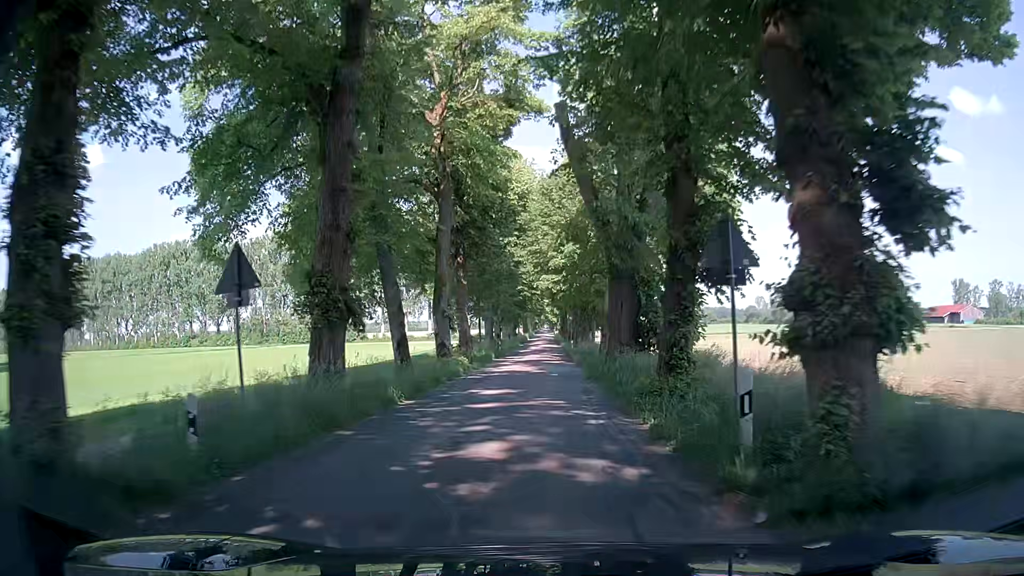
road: tertiary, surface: asphalt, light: Day
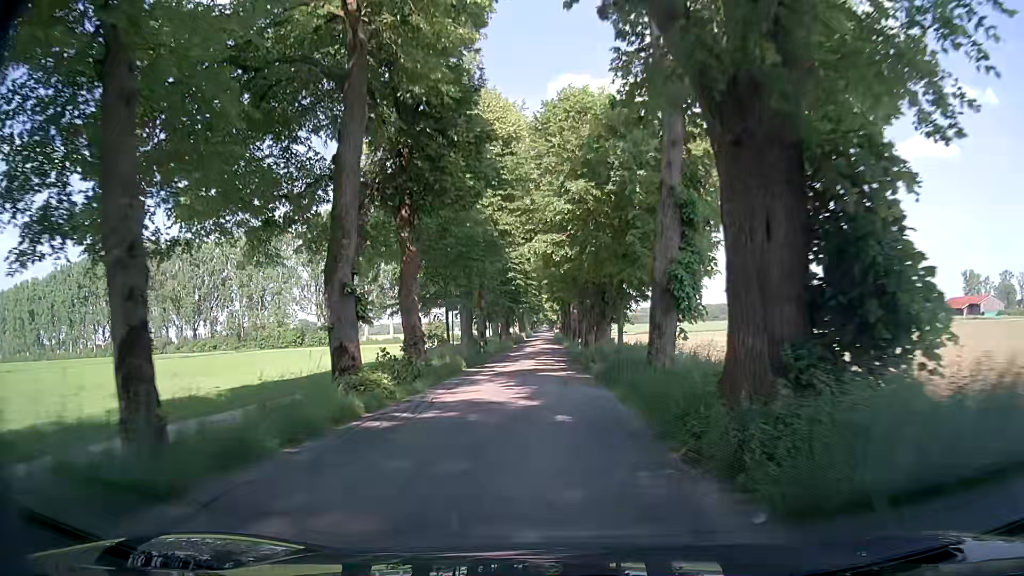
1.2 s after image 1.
(+0.3, +15.6) m; +1°
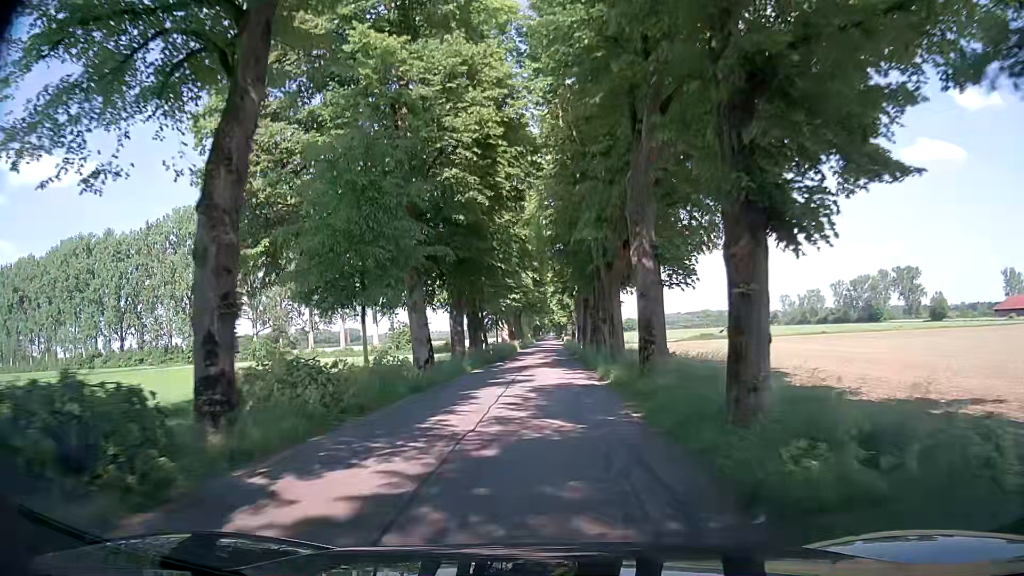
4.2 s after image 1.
(-0.1, +42.5) m; 0°
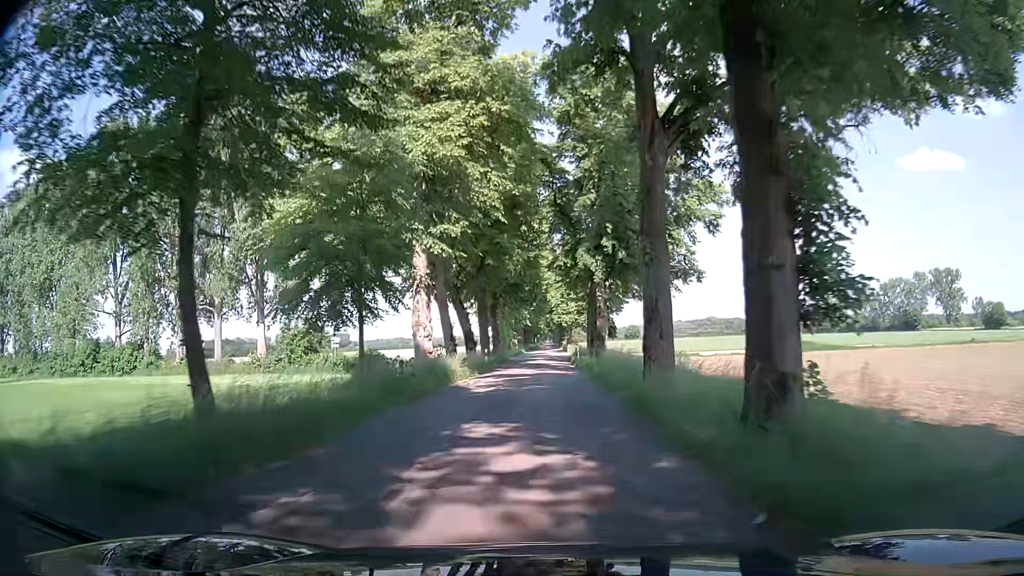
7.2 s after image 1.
(0.0, +45.1) m; 0°
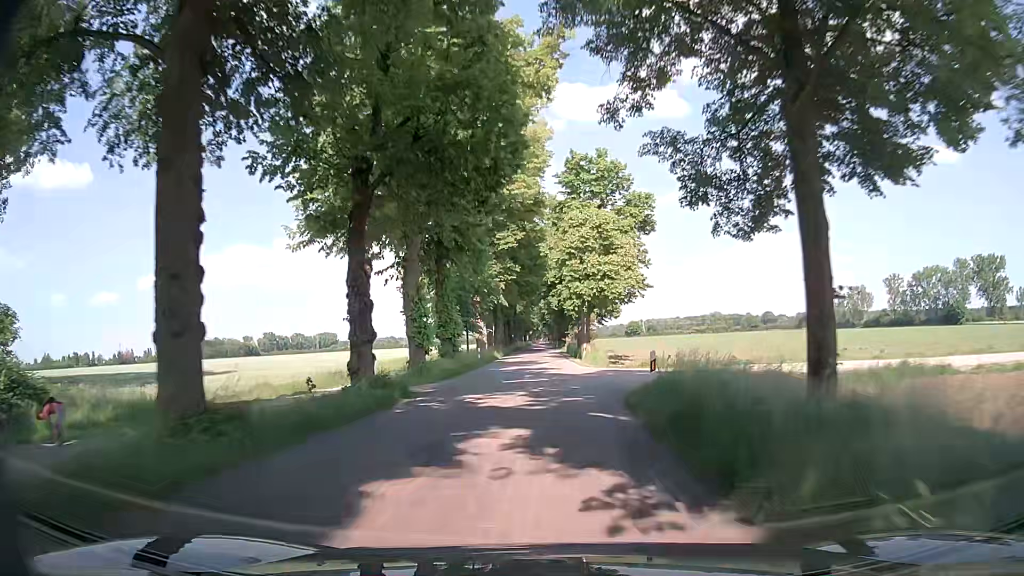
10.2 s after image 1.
(-0.3, +44.4) m; 0°
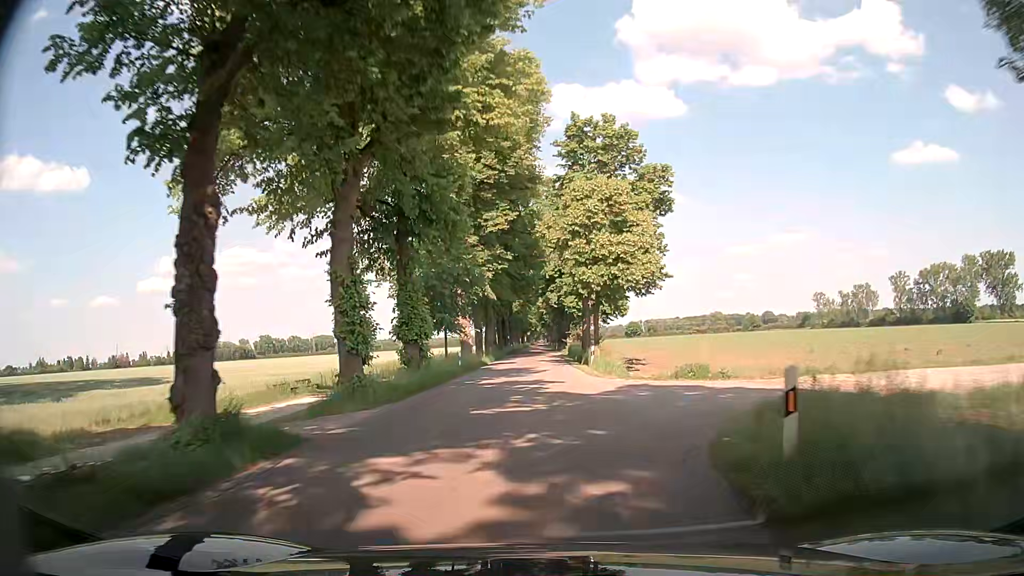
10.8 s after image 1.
(0.0, +8.8) m; +1°
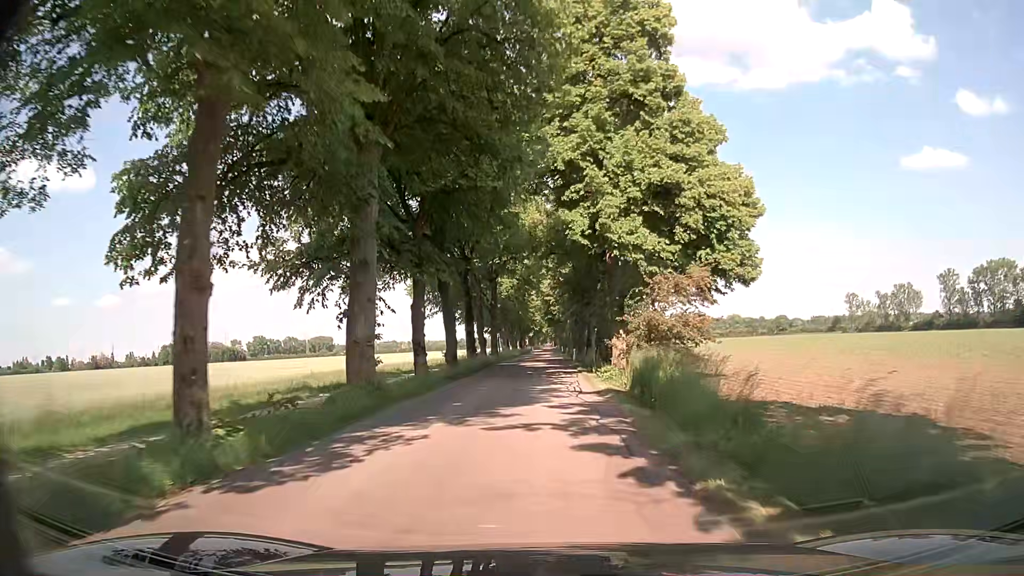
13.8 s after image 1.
(-0.6, +44.4) m; -2°
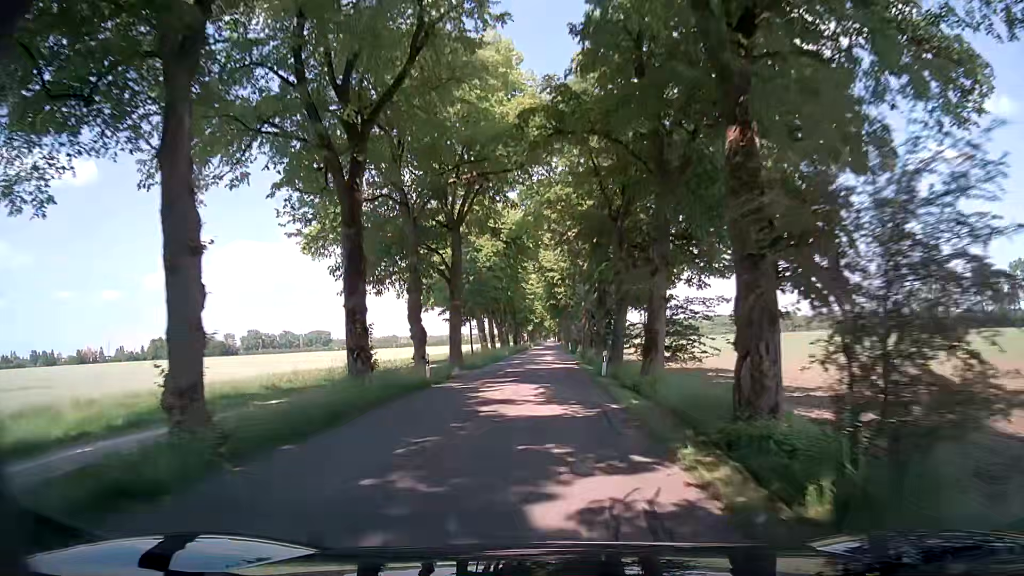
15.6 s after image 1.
(+0.4, +26.8) m; 0°
(0, +10) (0, +20) (0, +30) (0, +40) (0, +50) (0, +60) (0, +70) (+1, +80) (+1, +90) (+1, +100) m
